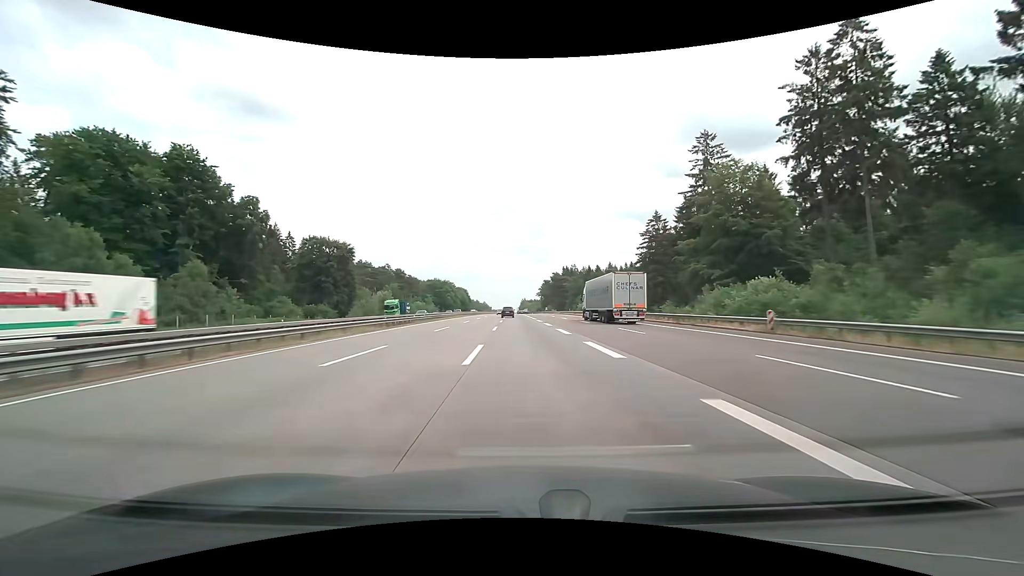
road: motorway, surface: concrete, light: Day
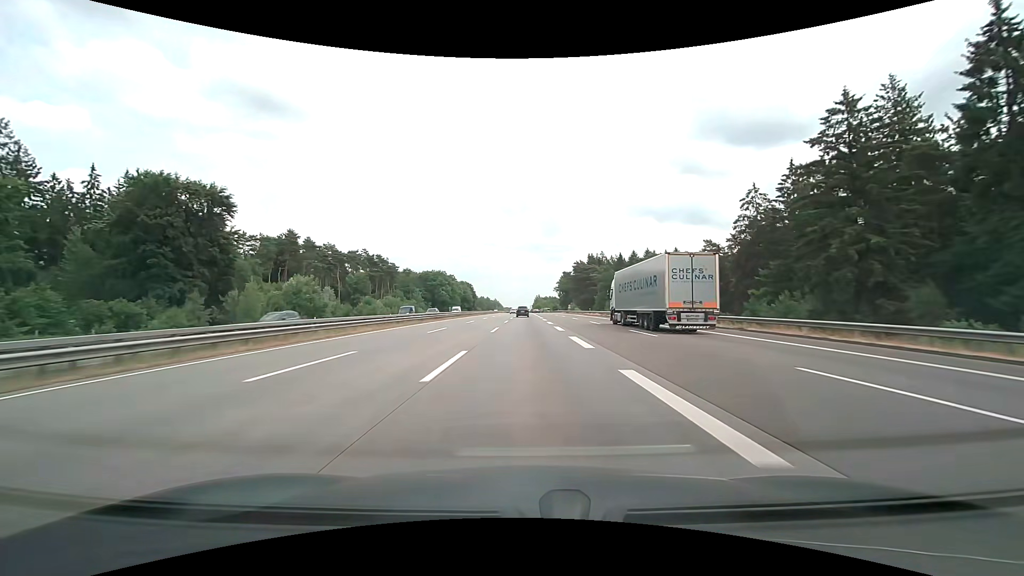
(-1.0, +56.8) m; -2°
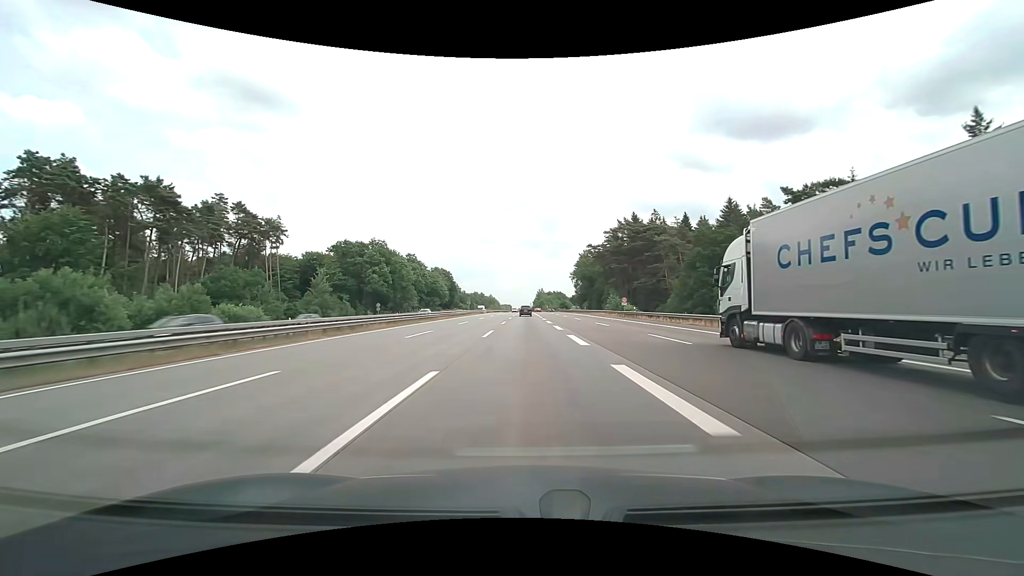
(-0.3, +95.1) m; 0°
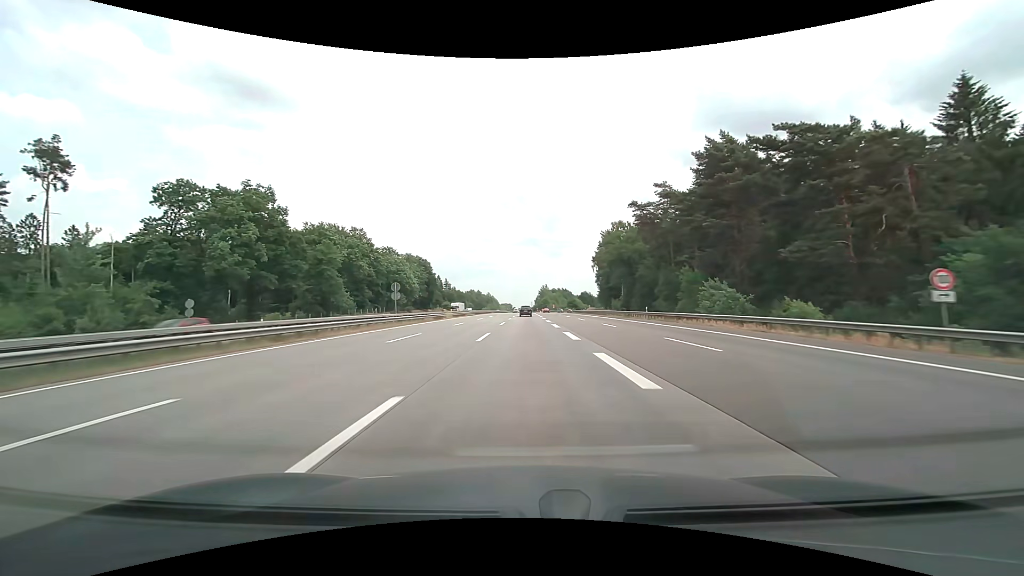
(+0.1, +57.2) m; 0°
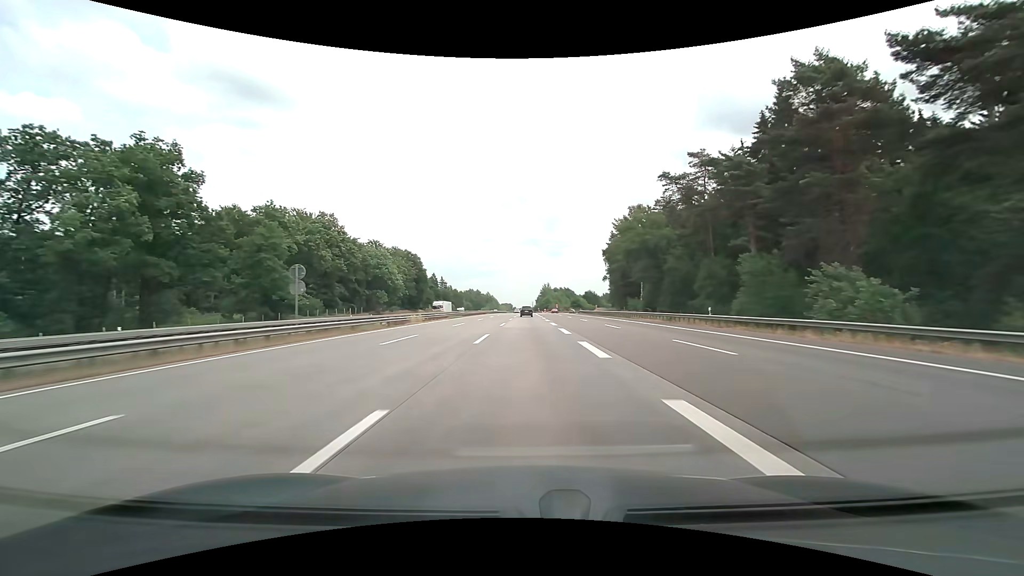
(0.0, +19.1) m; 0°
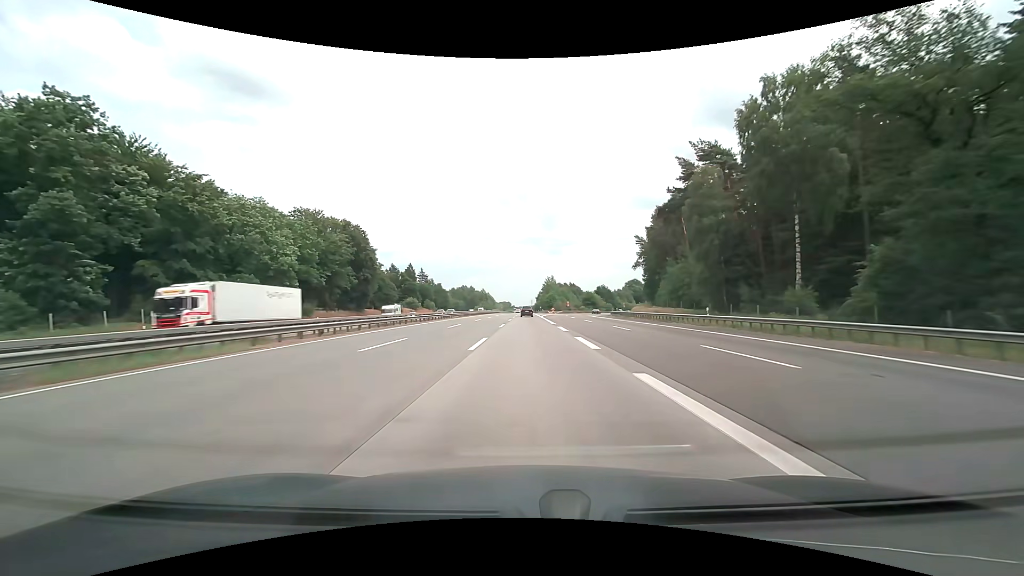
(+0.1, +57.3) m; 0°
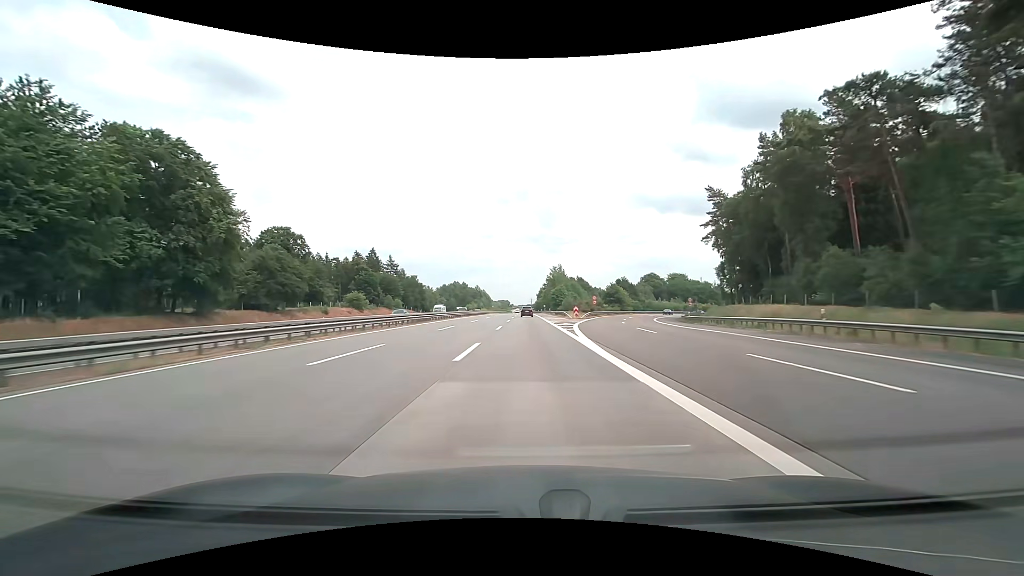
(-0.1, +57.2) m; 0°
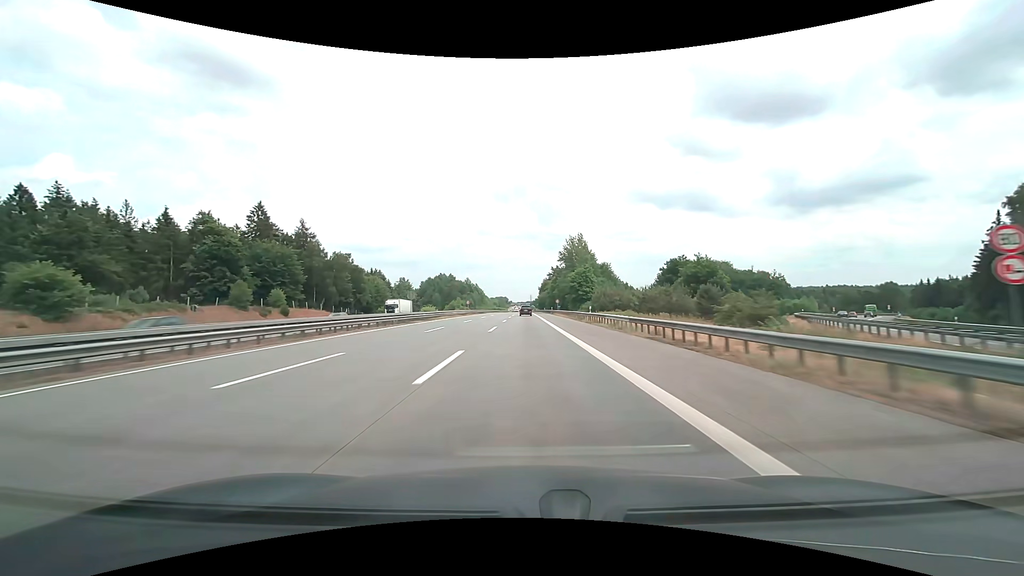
(+0.1, +76.3) m; 0°
(0, +10) (0, +20) (0, +30) (0, +40) (0, +50) (0, +60) (0, +70) (0, +80) (0, +90) (0, +100) m
